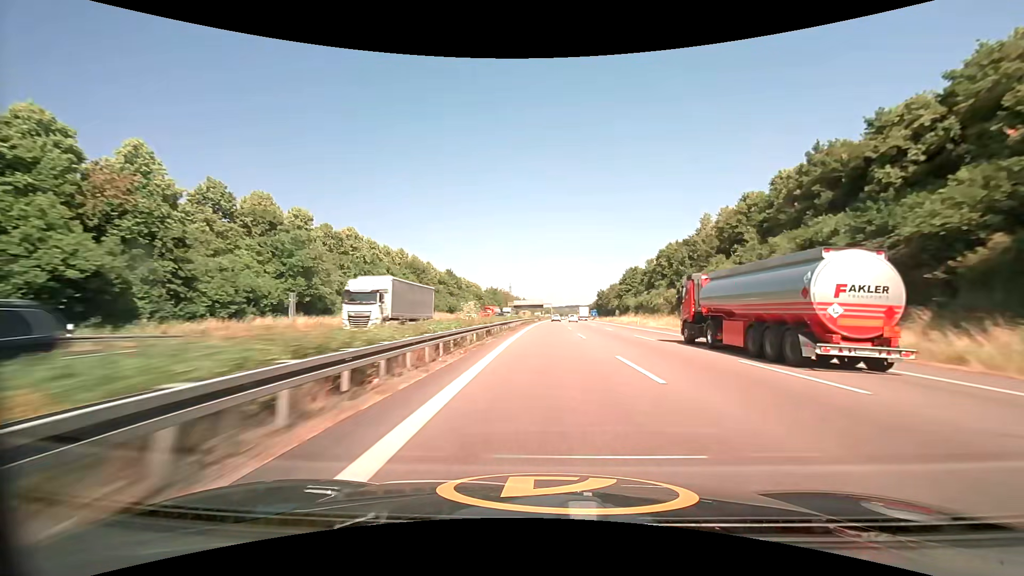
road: motorway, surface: asphalt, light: Day
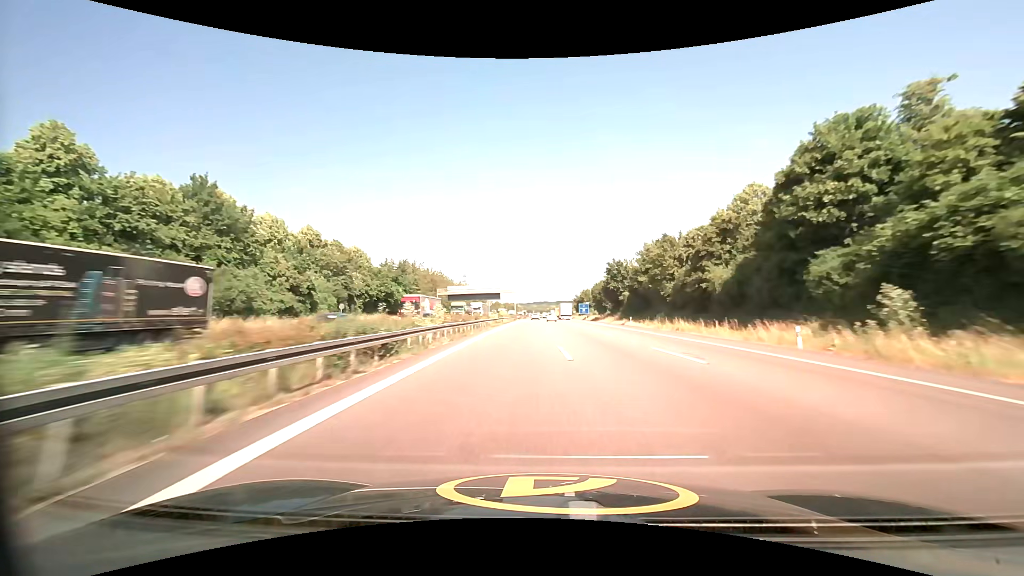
(+3.4, +103.2) m; +3°
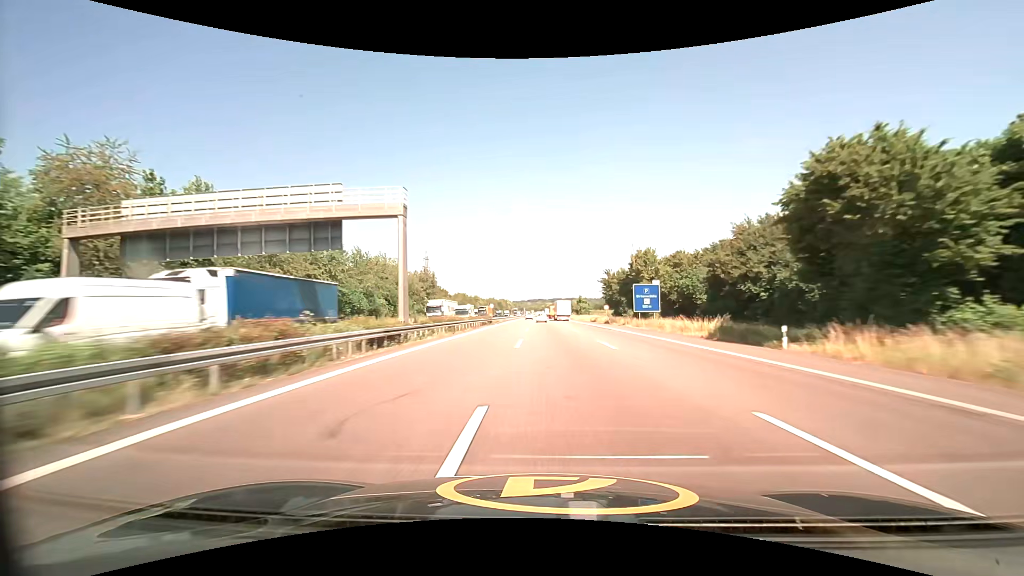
(+1.5, +102.4) m; +1°
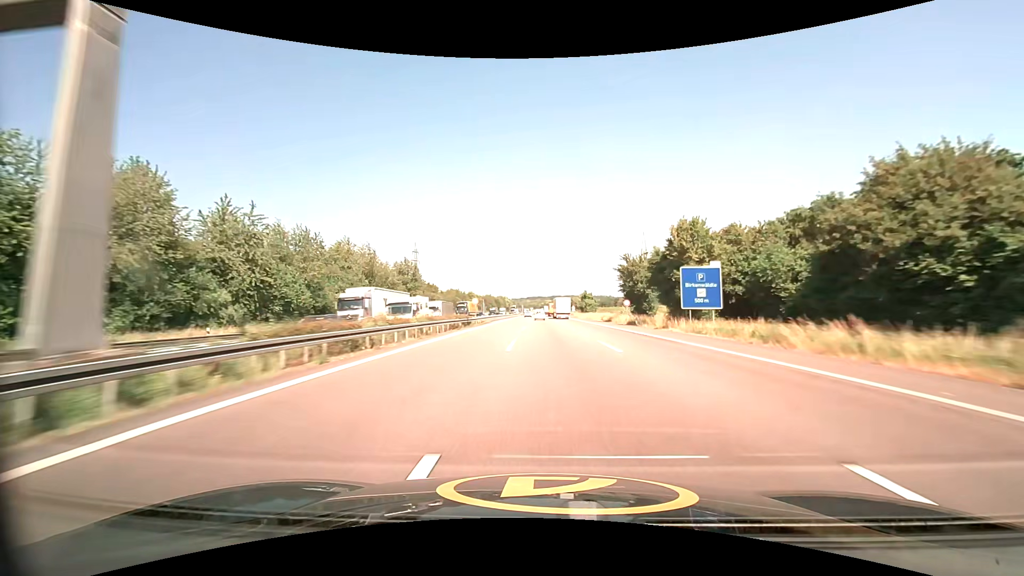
(0.0, +20.1) m; 0°
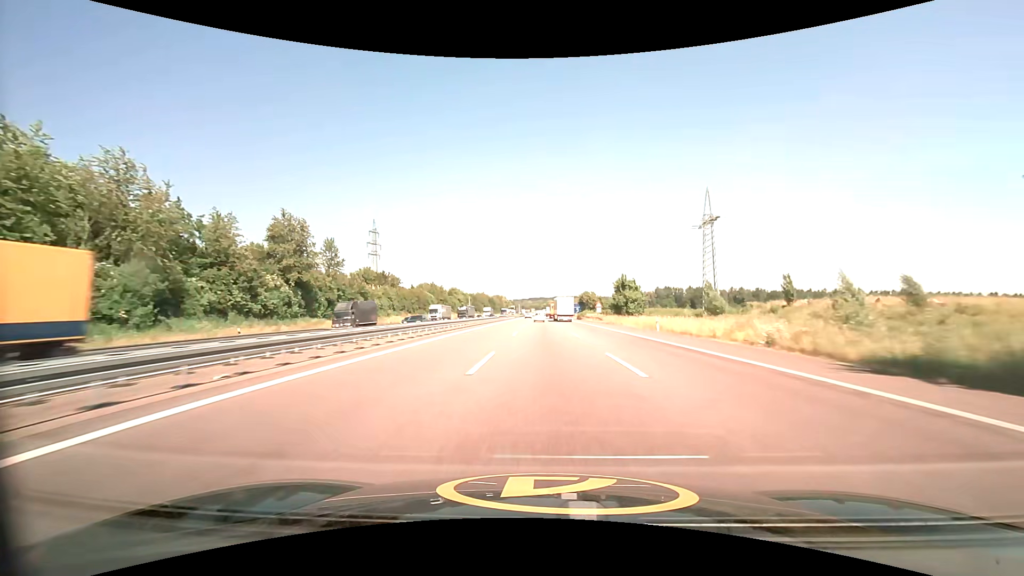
(0.0, +59.4) m; 0°
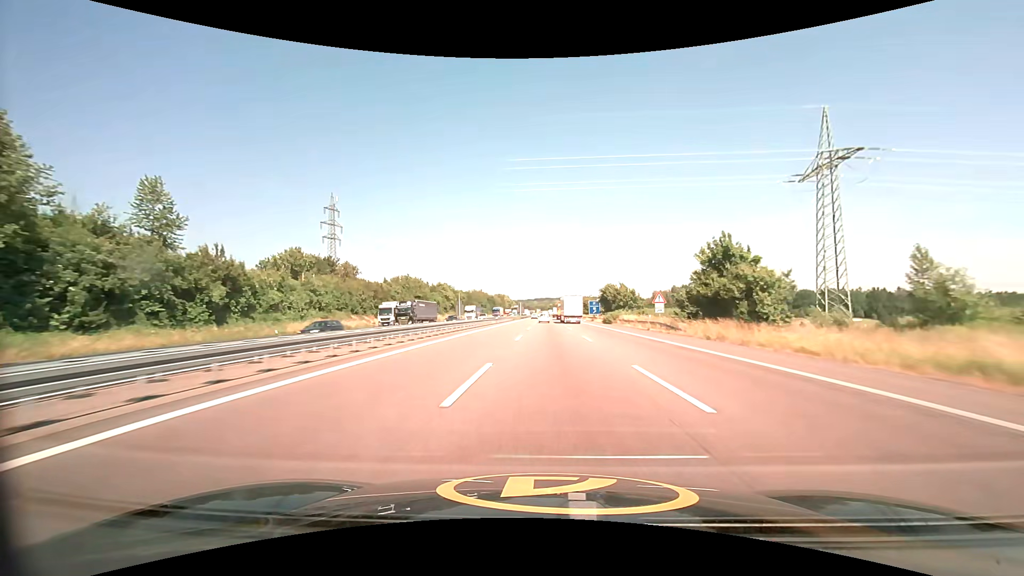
(-0.3, +39.2) m; -1°
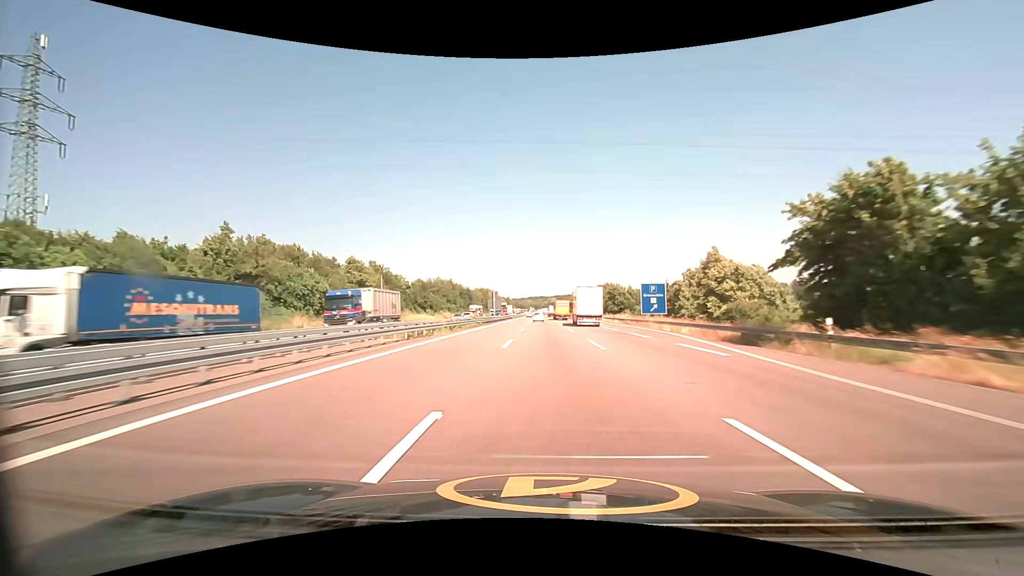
(+0.4, +78.1) m; +1°
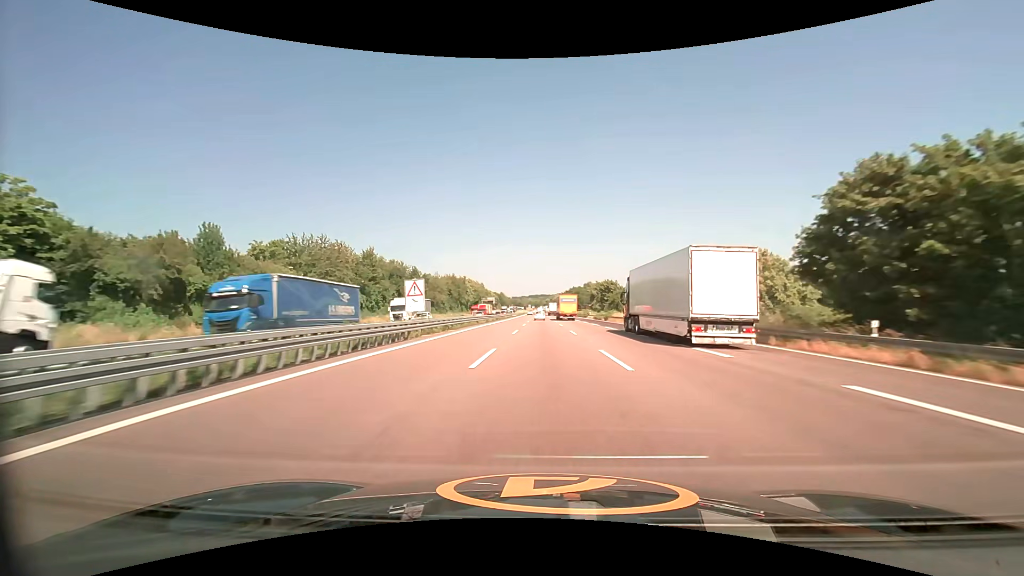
(0.0, +96.0) m; 0°
(0, +10) (0, +20) (0, +30) (0, +40) (0, +50) (0, +60) (0, +70) (0, +80) (0, +90) (0, +100) m
